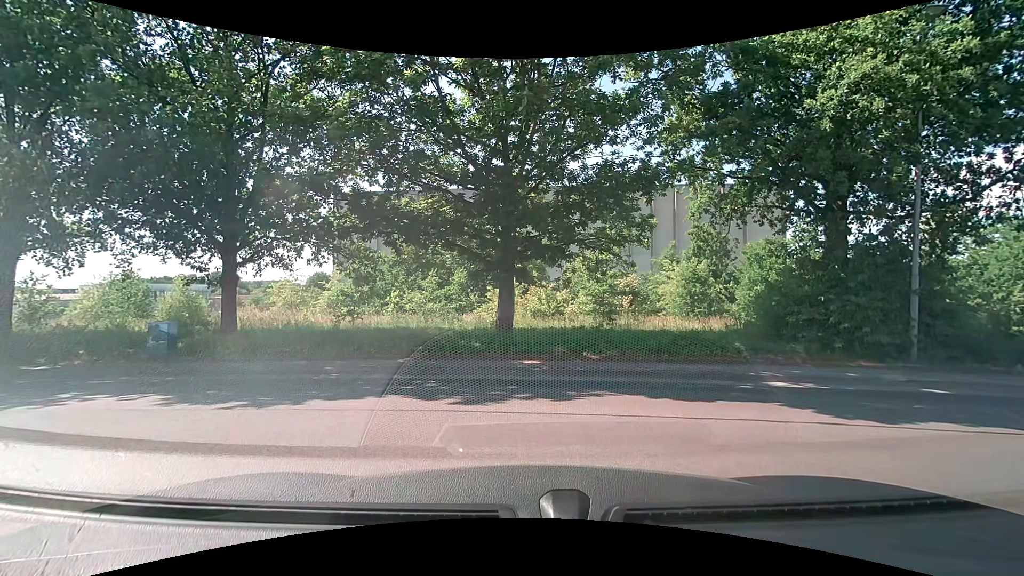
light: Day
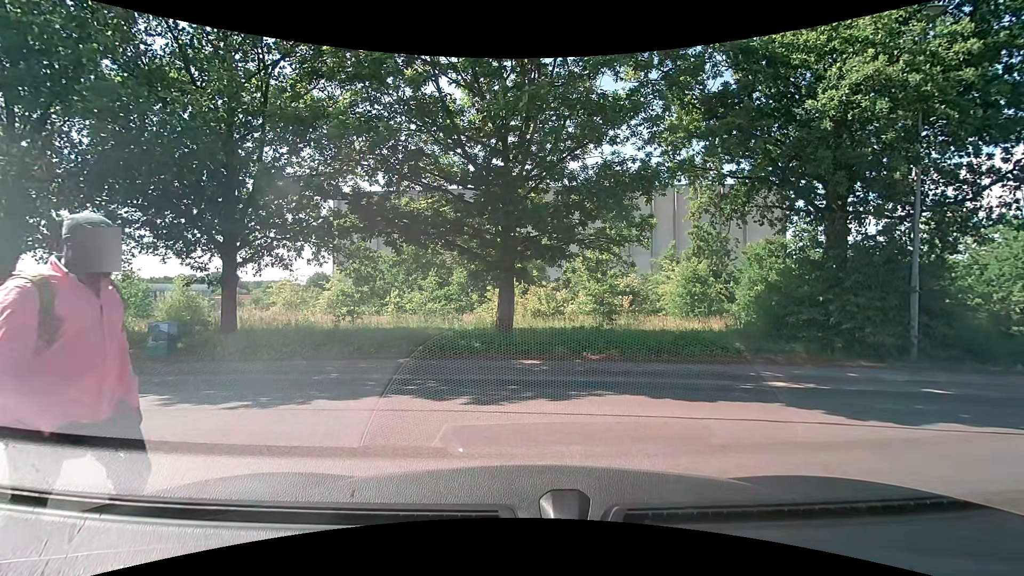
(0.0, 0.0) m; 0°
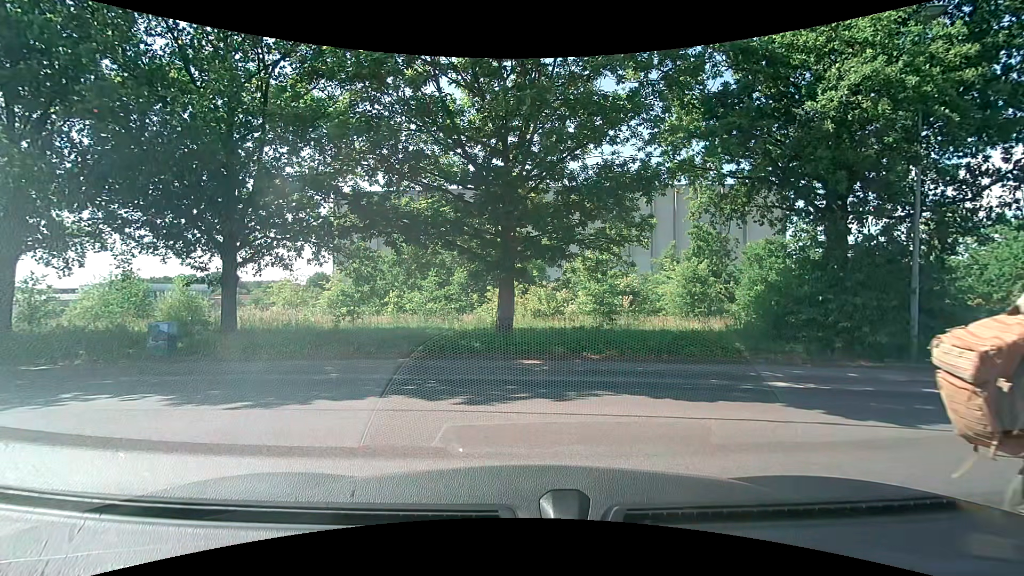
(0.0, 0.0) m; 0°
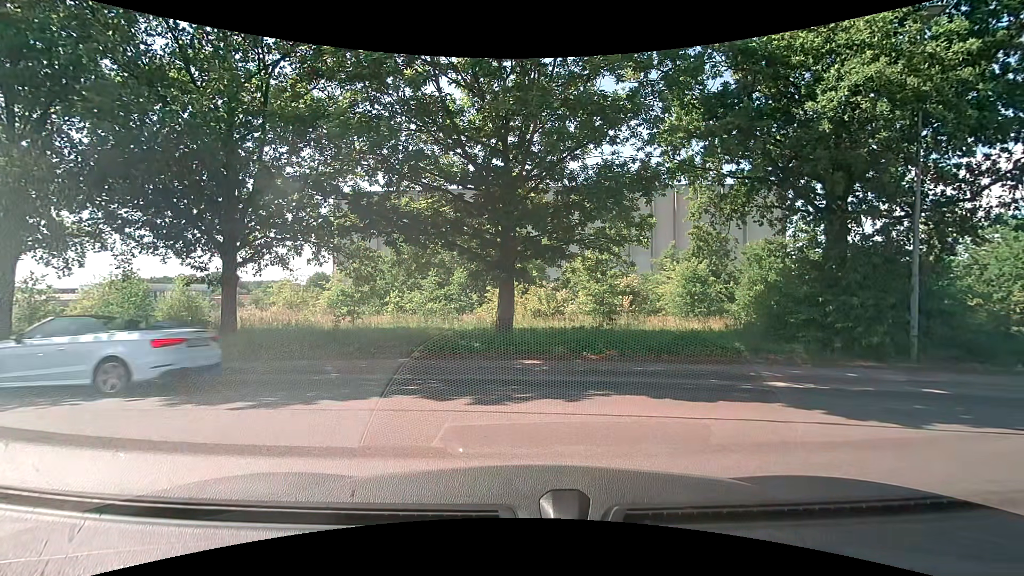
(0.0, 0.0) m; 0°
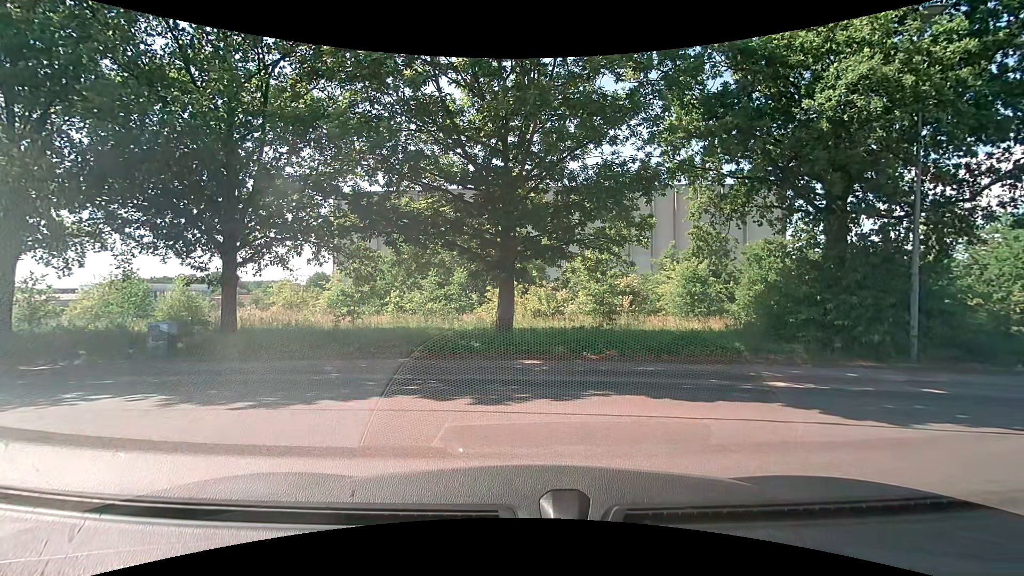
(0.0, 0.0) m; 0°
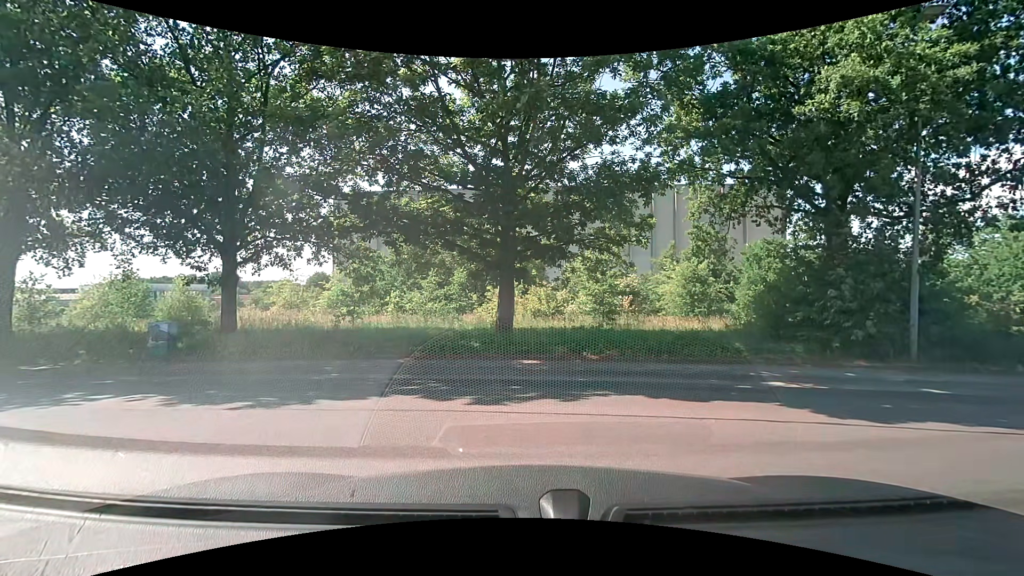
(0.0, 0.0) m; 0°
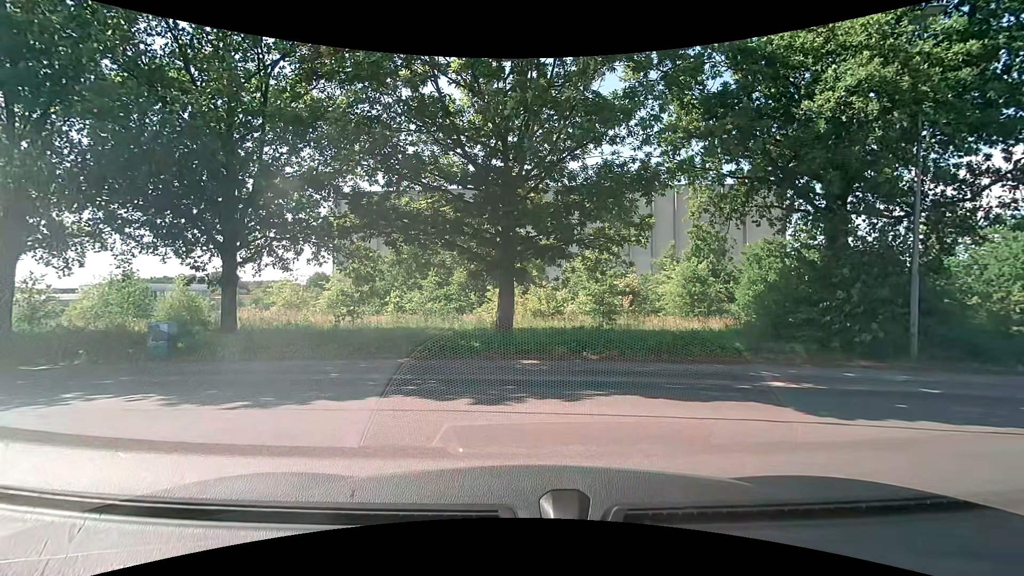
(0.0, 0.0) m; 0°
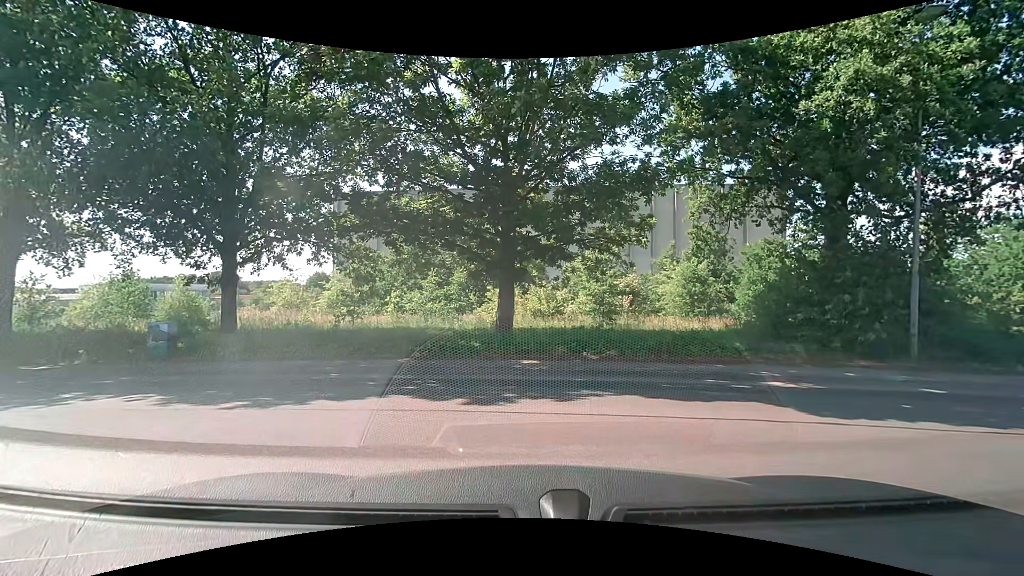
(0.0, 0.0) m; 0°
